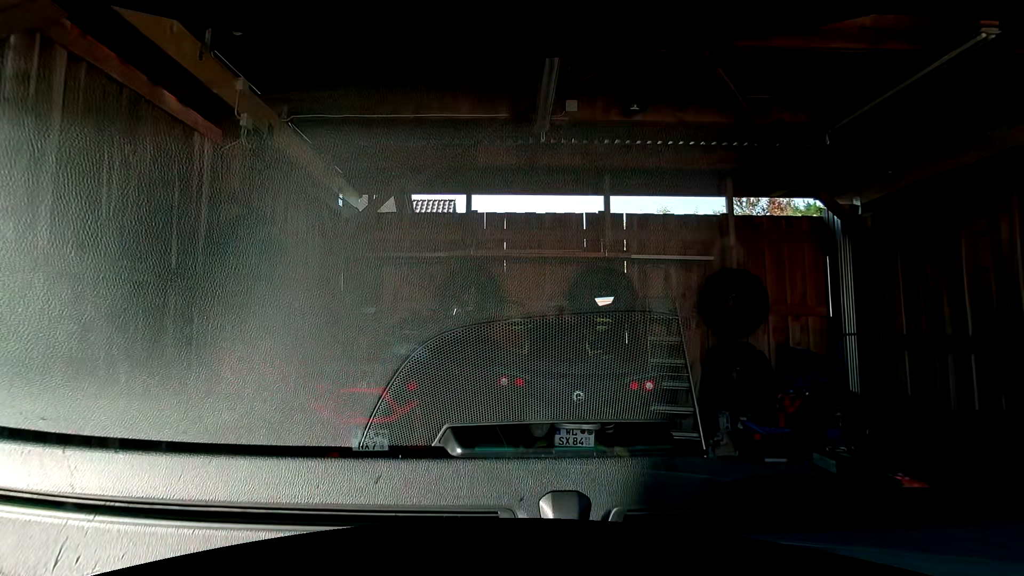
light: Day
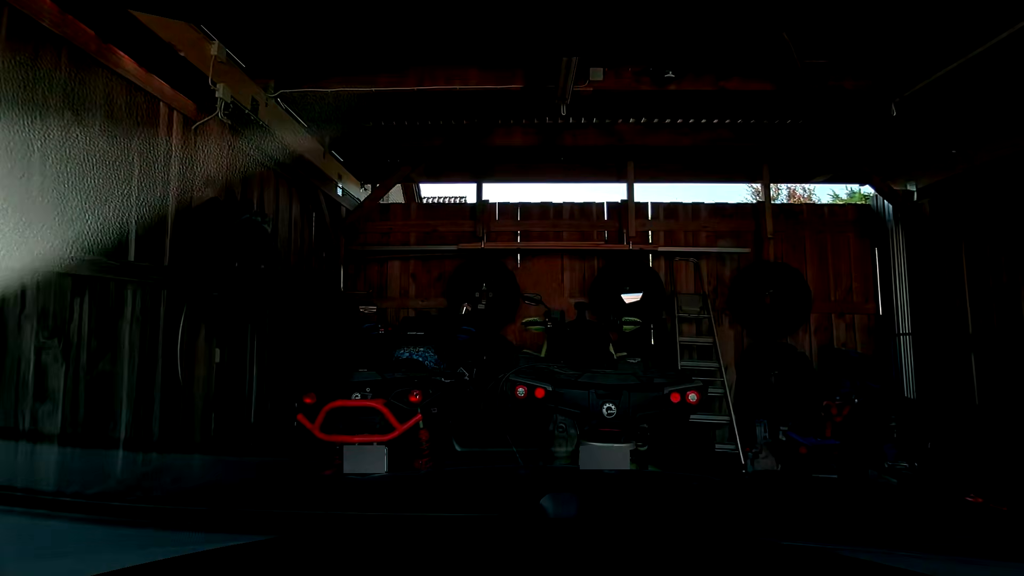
(0.0, +0.4) m; 0°
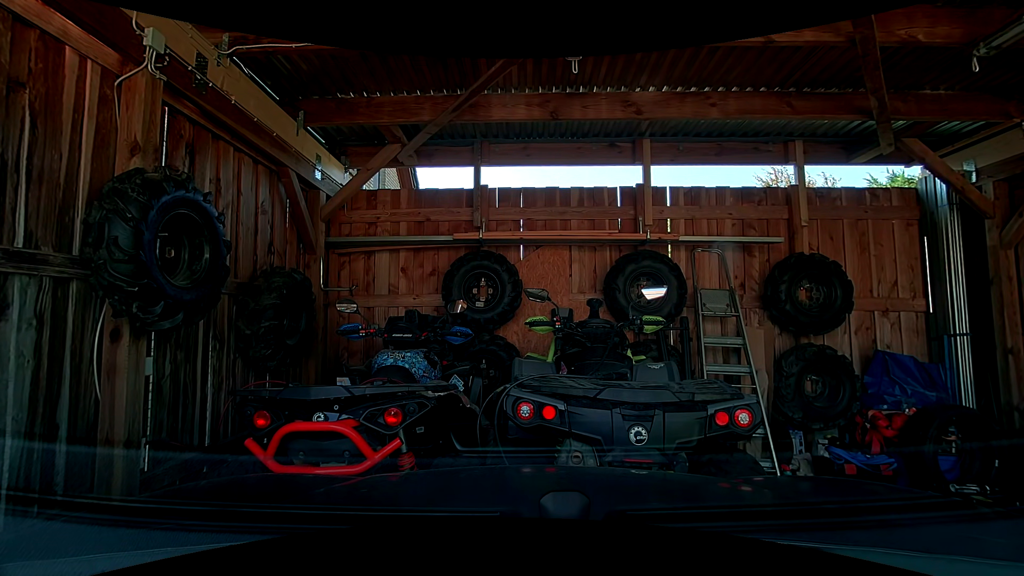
(0.0, +0.6) m; 0°
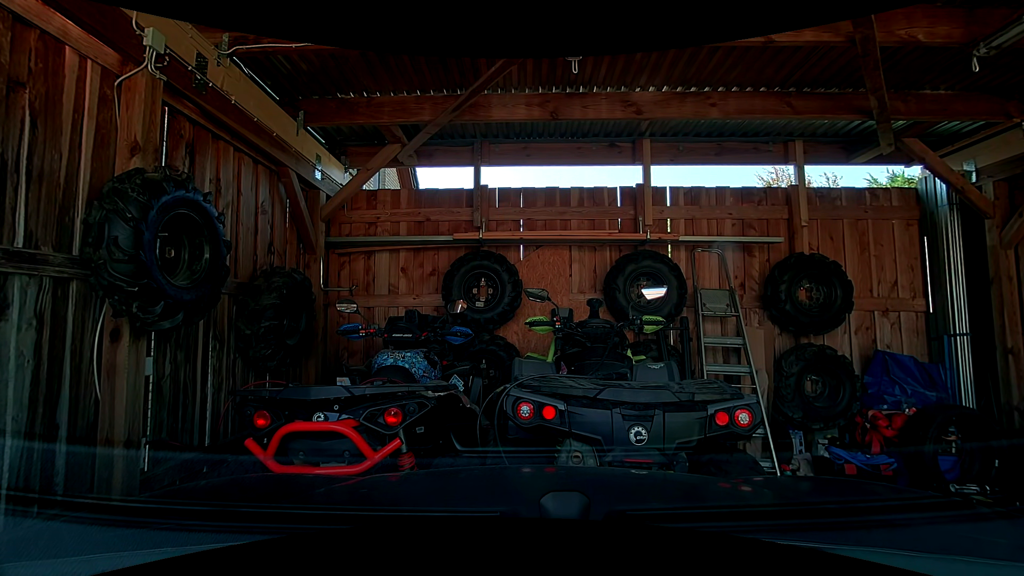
(0.0, 0.0) m; 0°
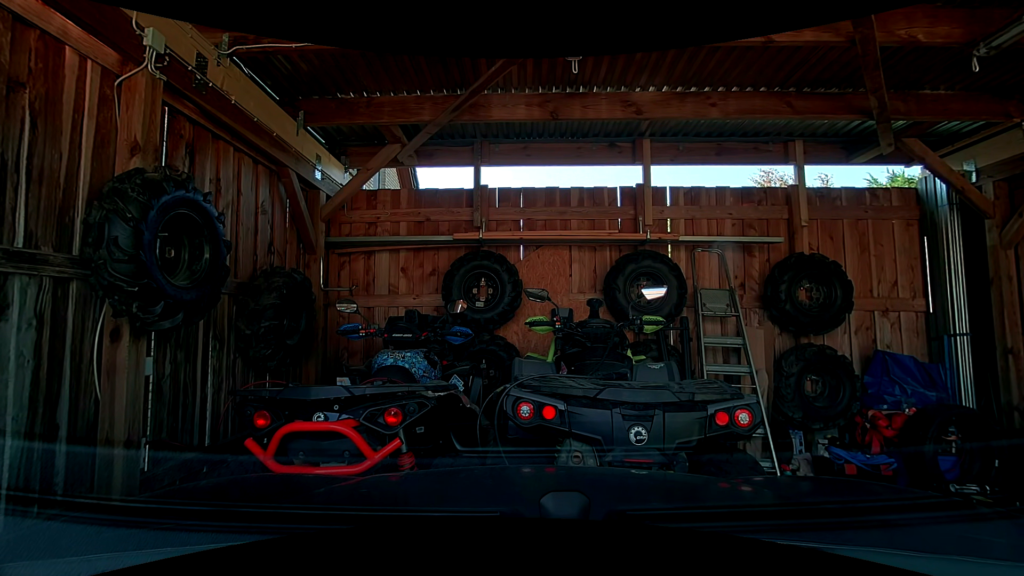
(0.0, 0.0) m; 0°
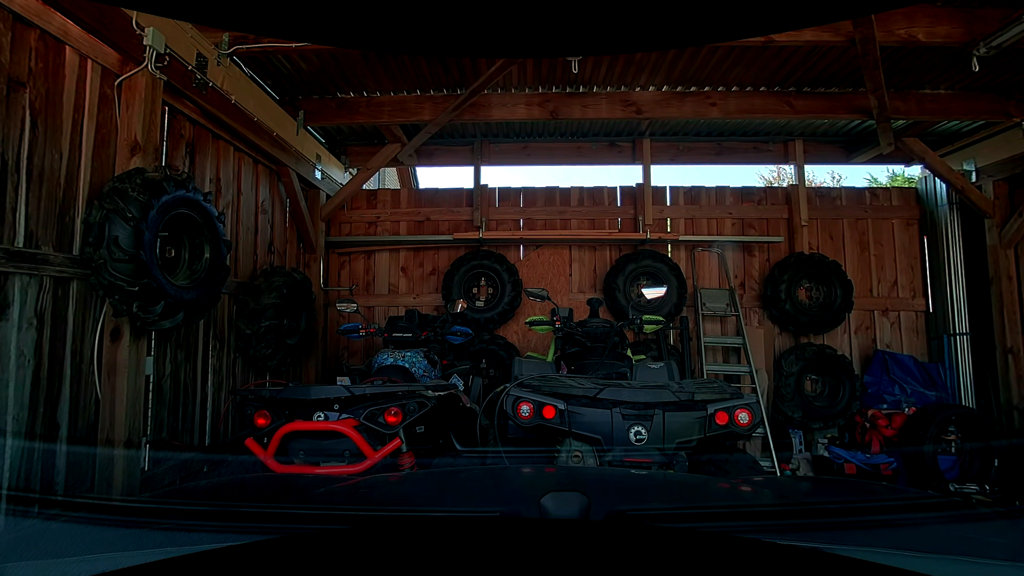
(0.0, 0.0) m; 0°
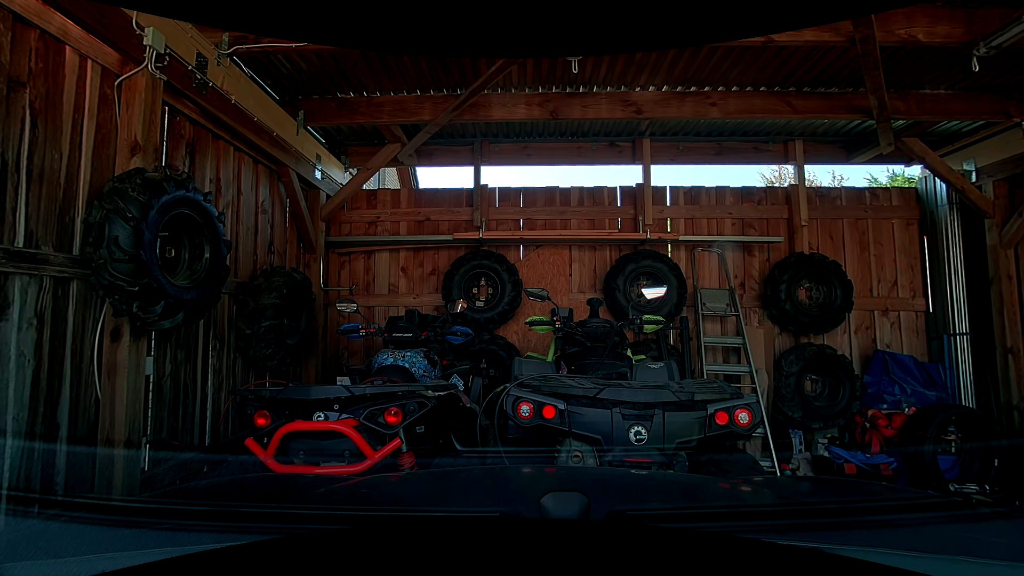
(0.0, 0.0) m; 0°
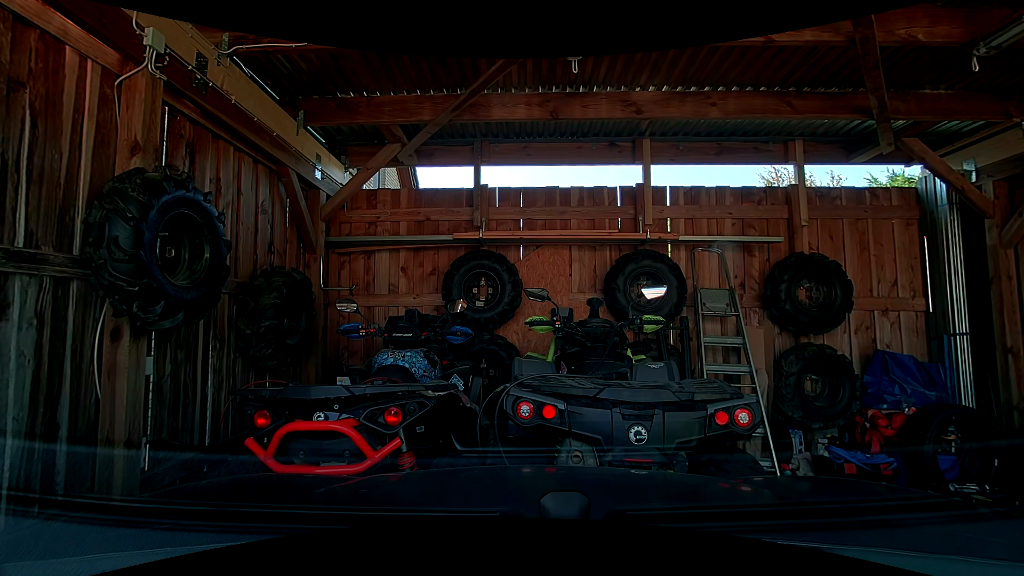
(0.0, 0.0) m; 0°
